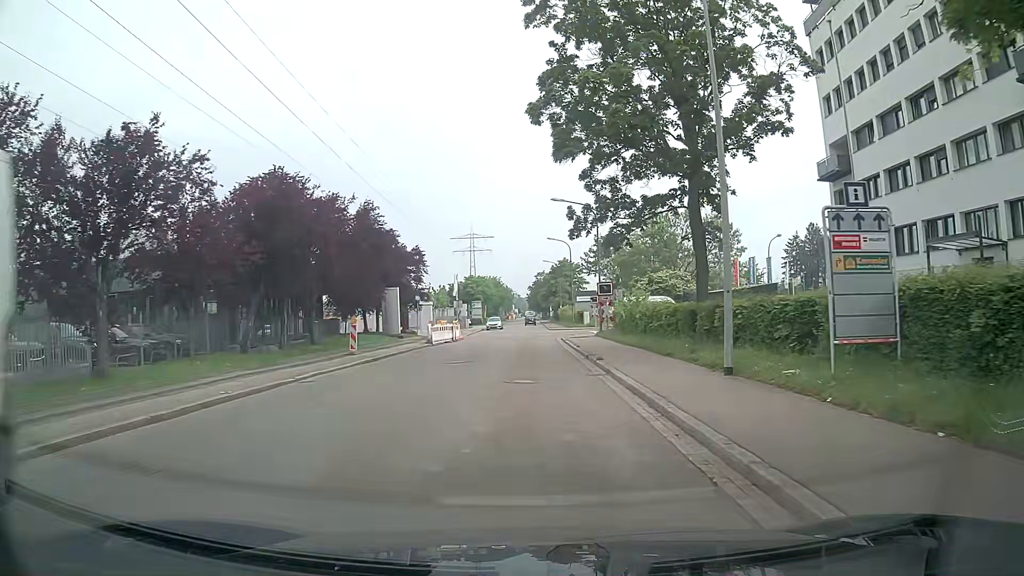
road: unclassified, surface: asphalt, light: Day
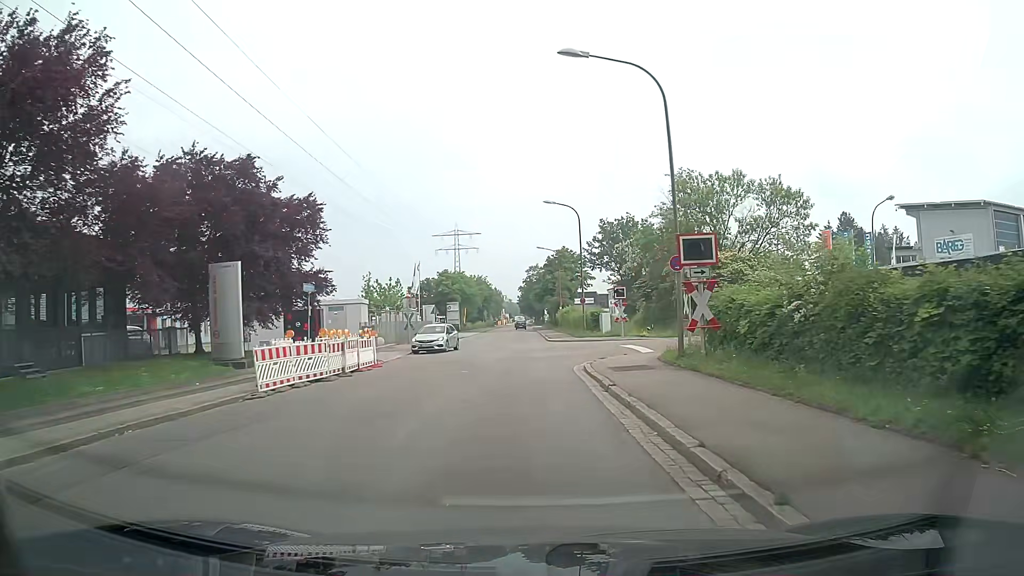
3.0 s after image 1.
(+0.3, +24.0) m; +1°
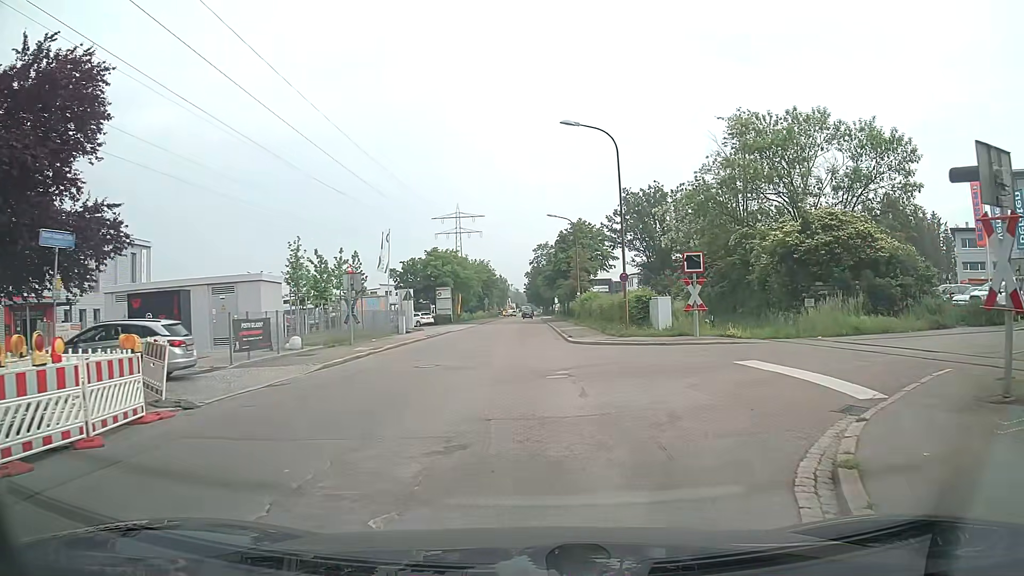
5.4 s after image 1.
(0.0, +16.6) m; +1°
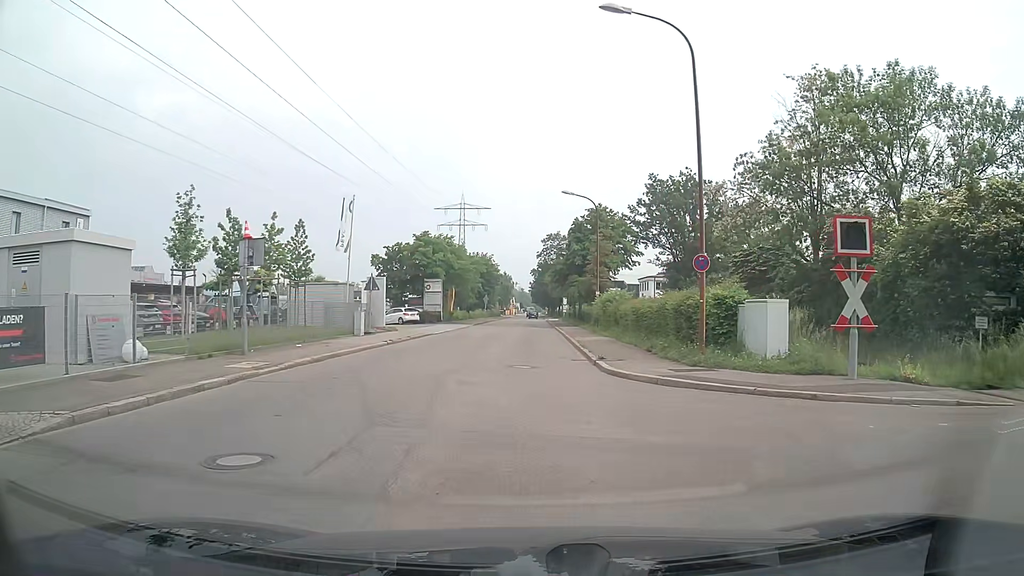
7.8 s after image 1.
(-0.3, +12.0) m; 0°
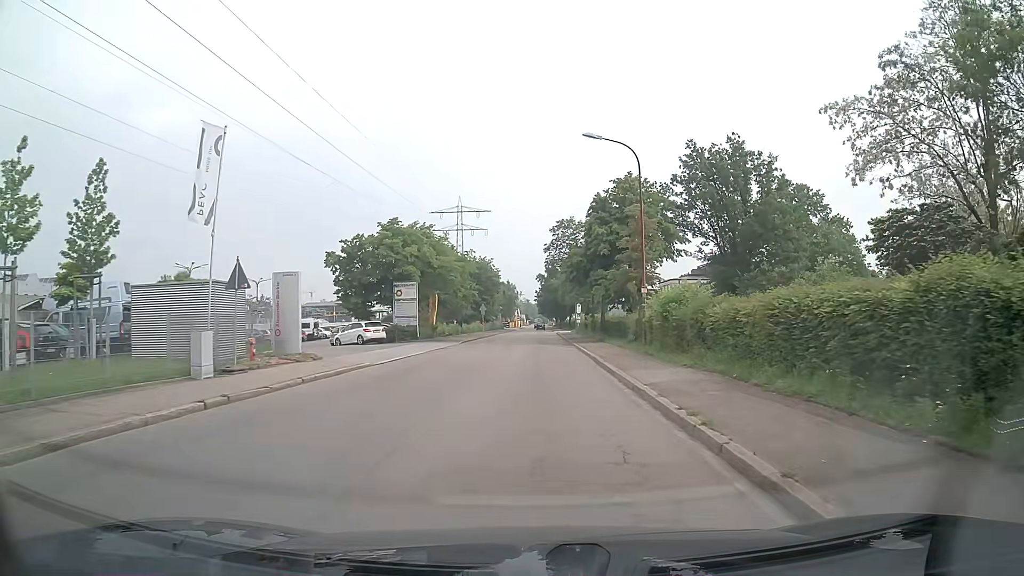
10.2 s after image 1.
(-0.4, +16.9) m; -1°
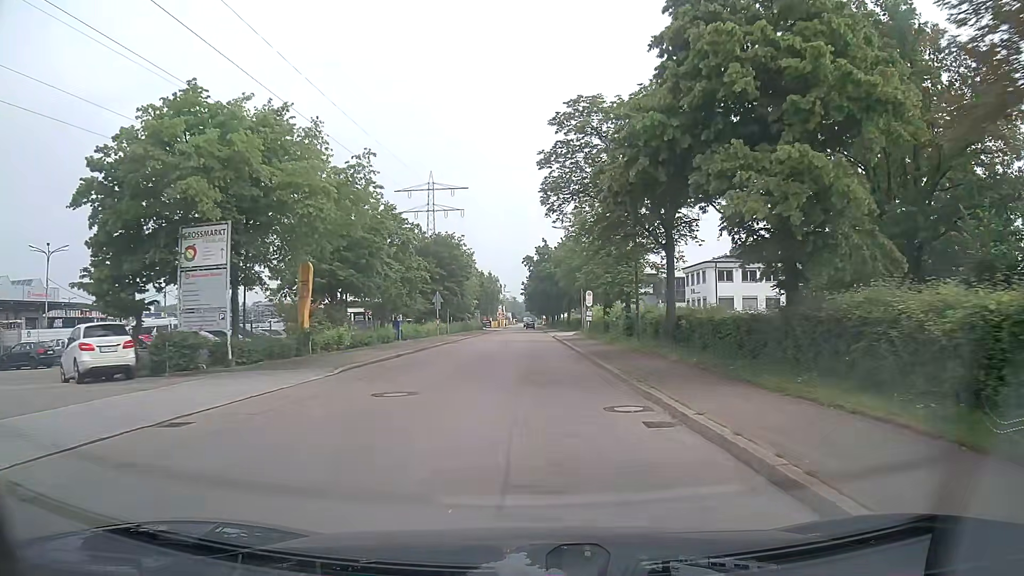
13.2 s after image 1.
(-0.1, +29.0) m; 0°
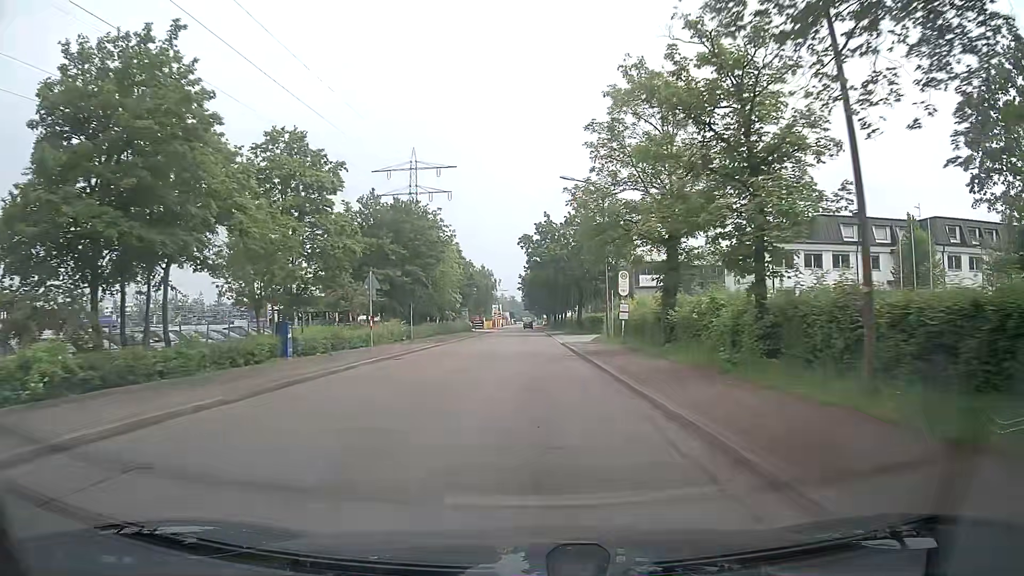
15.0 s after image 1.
(+0.1, +19.9) m; +1°
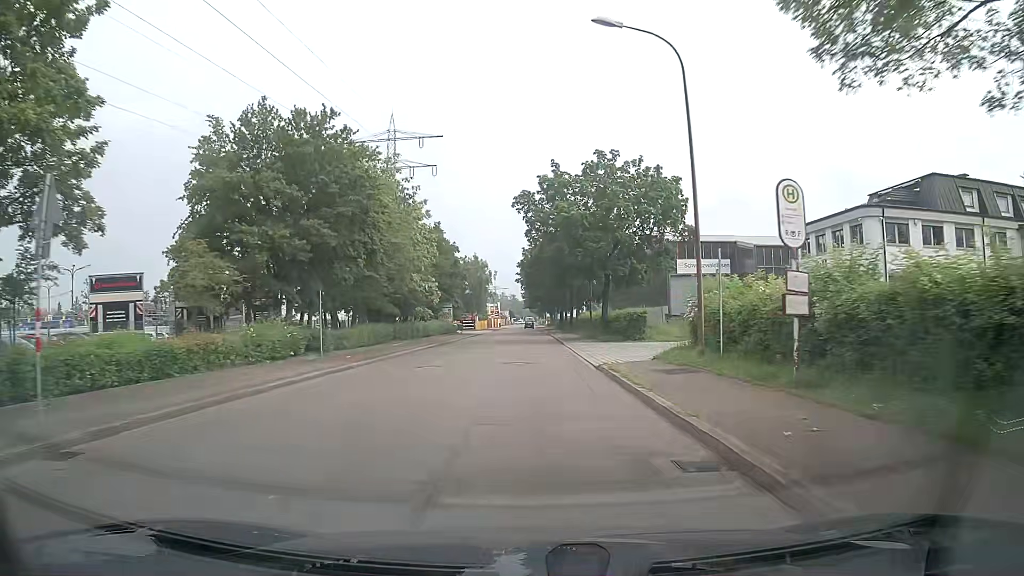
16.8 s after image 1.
(-0.1, +20.7) m; -1°
(0, +10) (0, +20) (0, +30) (0, +40) (0, +50) (0, +60) (0, +70) (0, +80) (0, +90) (0, +100) m
